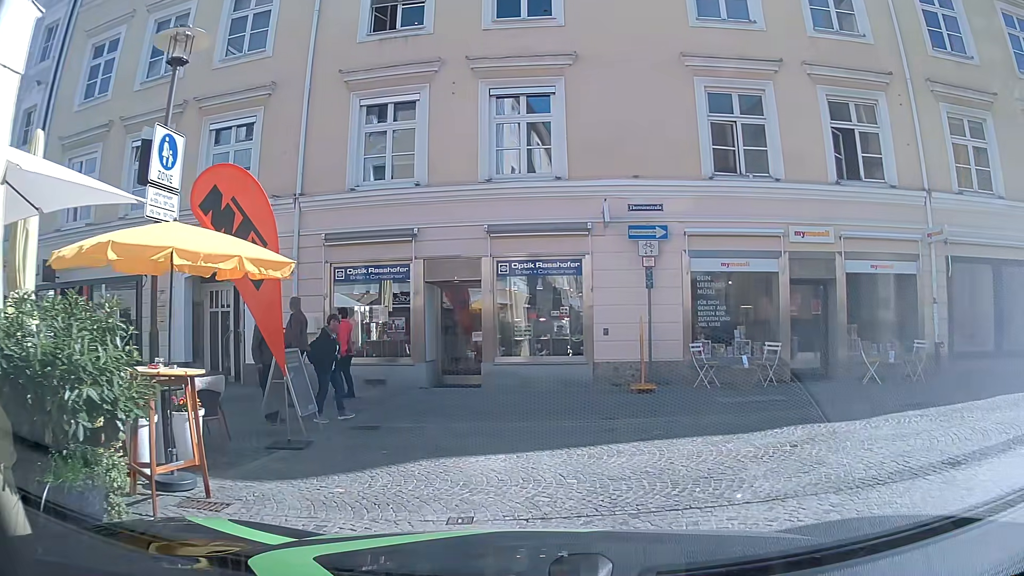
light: Day
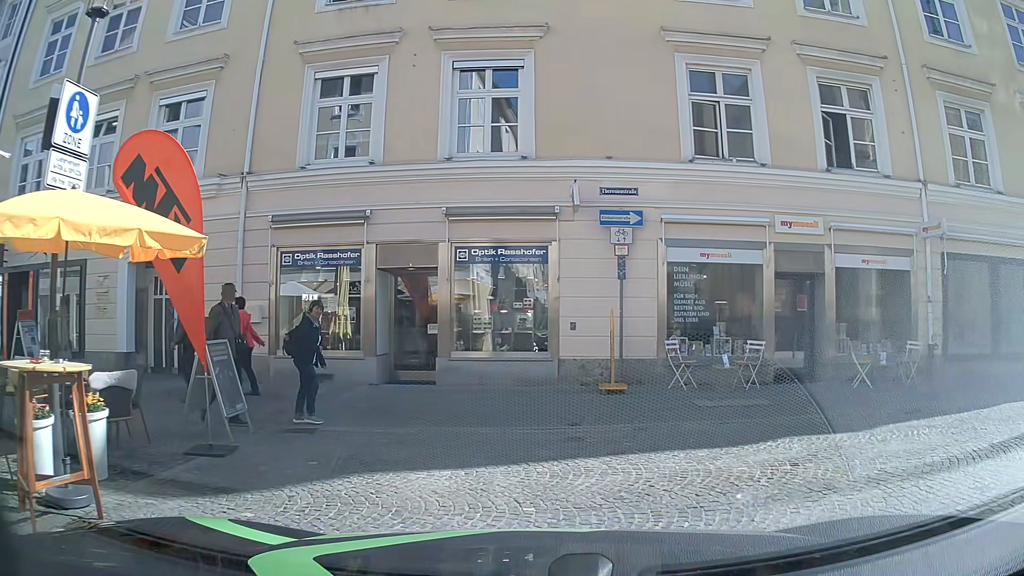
(0.0, +1.1) m; +4°
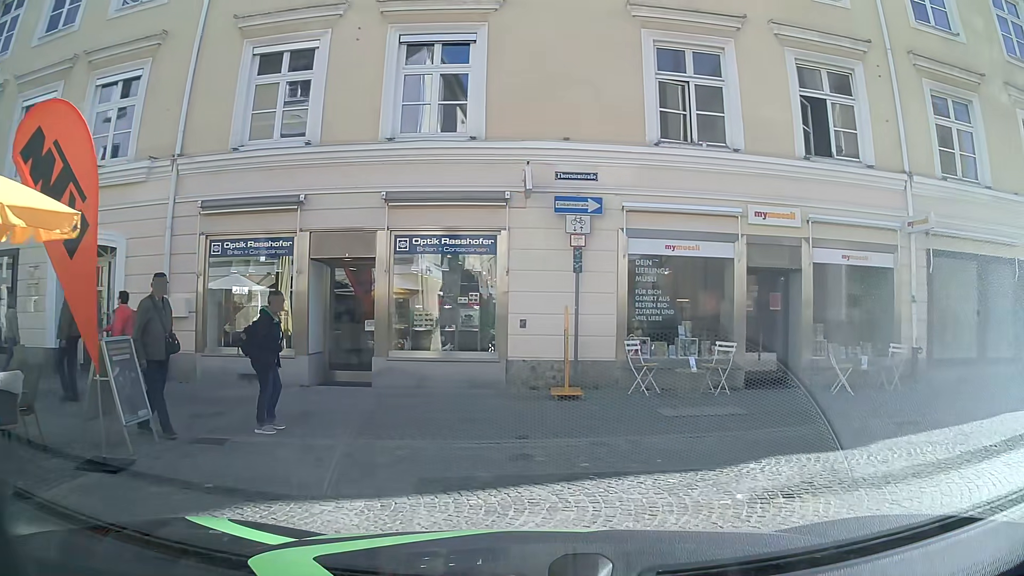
(0.0, +1.1) m; +3°
